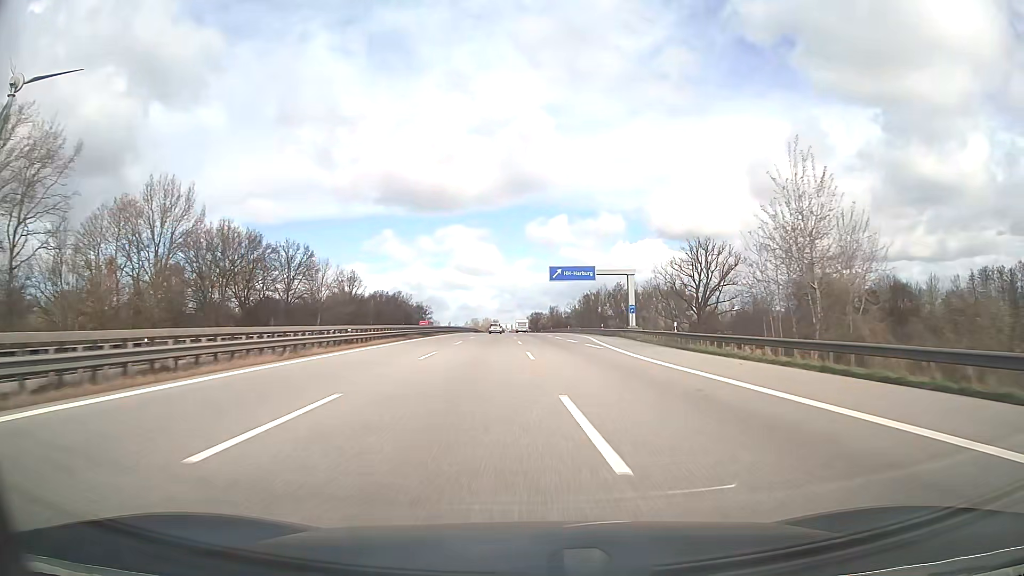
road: motorway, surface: asphalt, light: Day
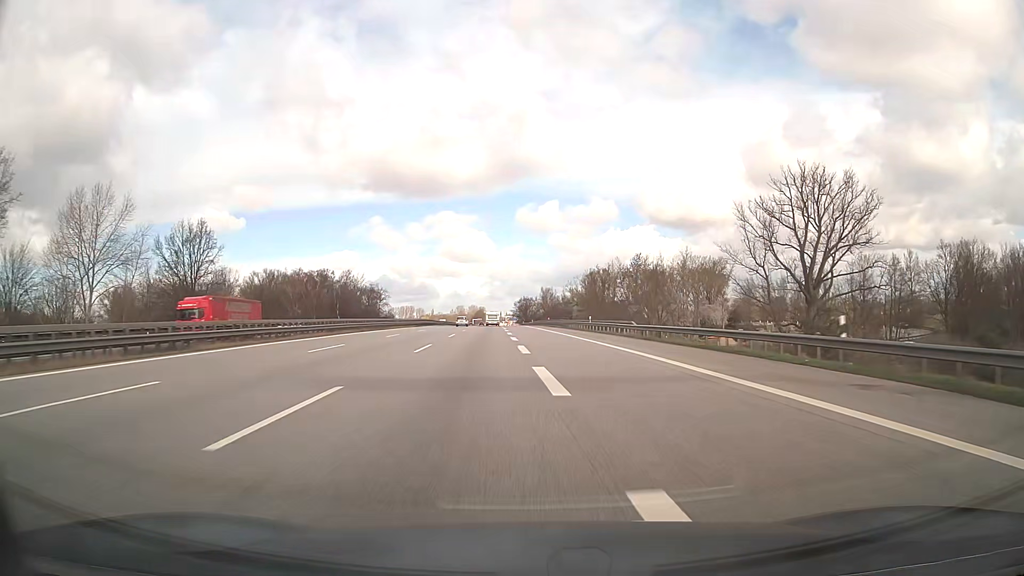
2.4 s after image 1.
(+1.3, +72.1) m; +1°
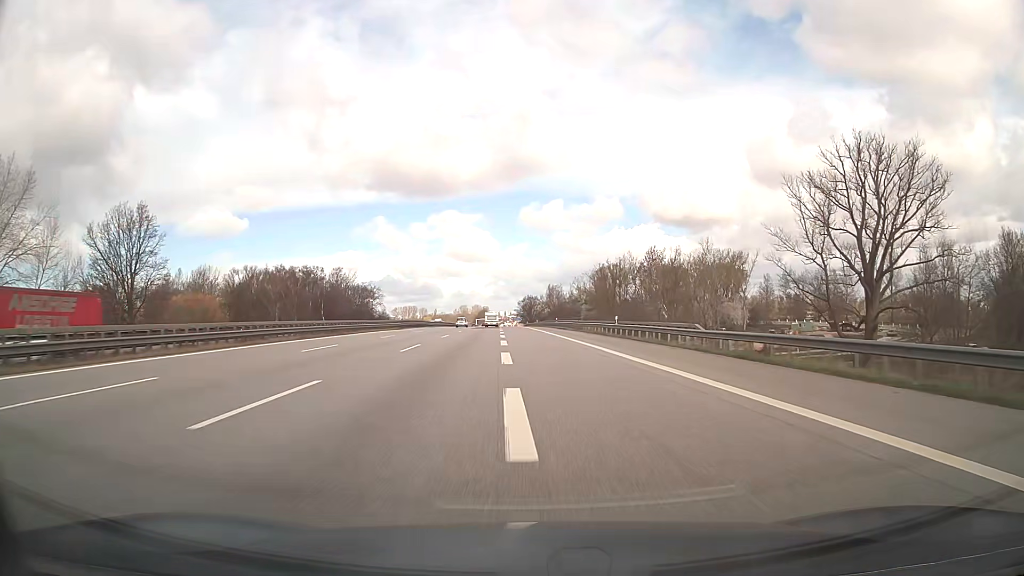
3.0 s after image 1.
(0.0, +16.8) m; 0°
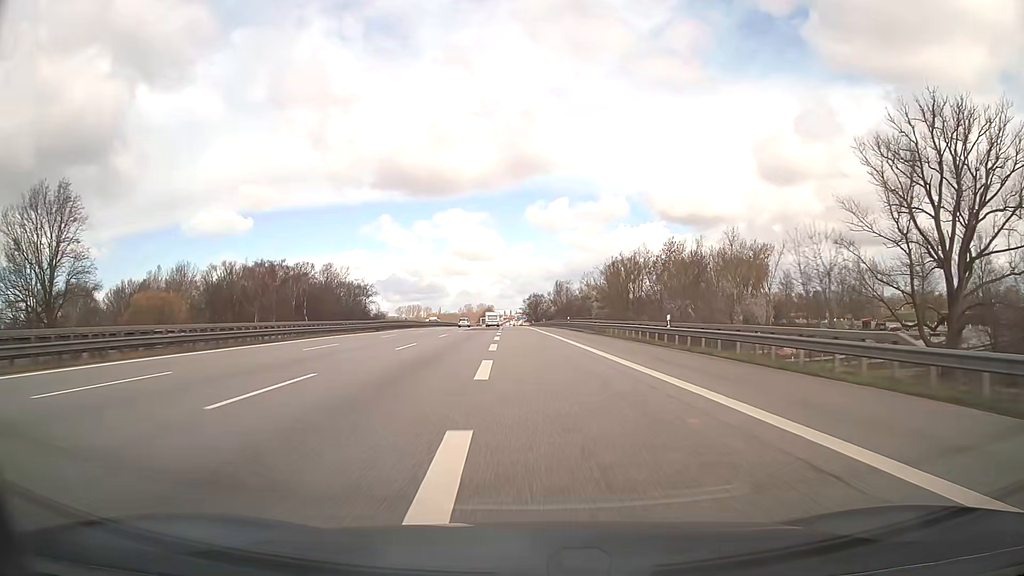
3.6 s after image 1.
(0.0, +16.4) m; 0°
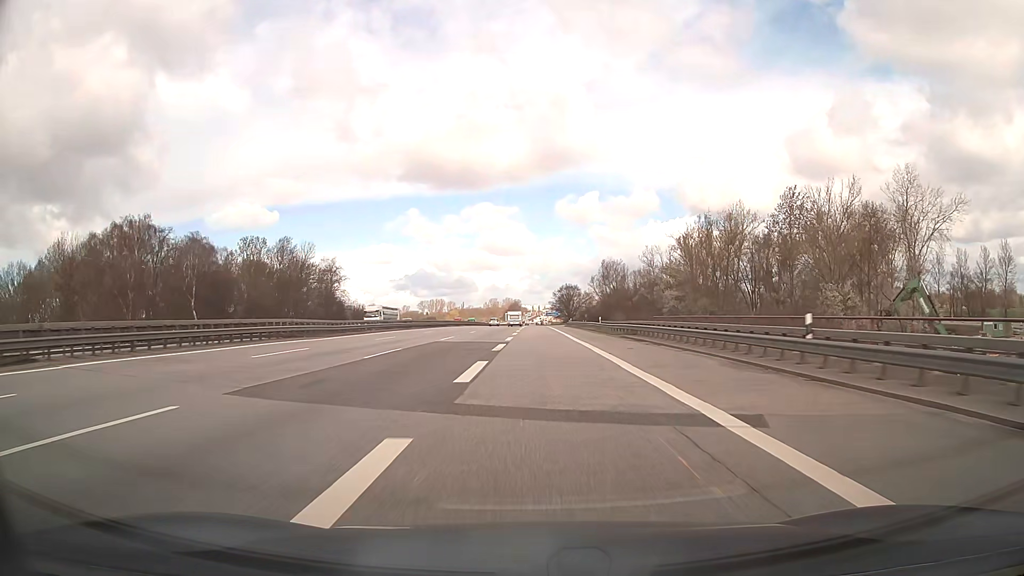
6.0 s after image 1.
(-1.6, +60.7) m; -3°
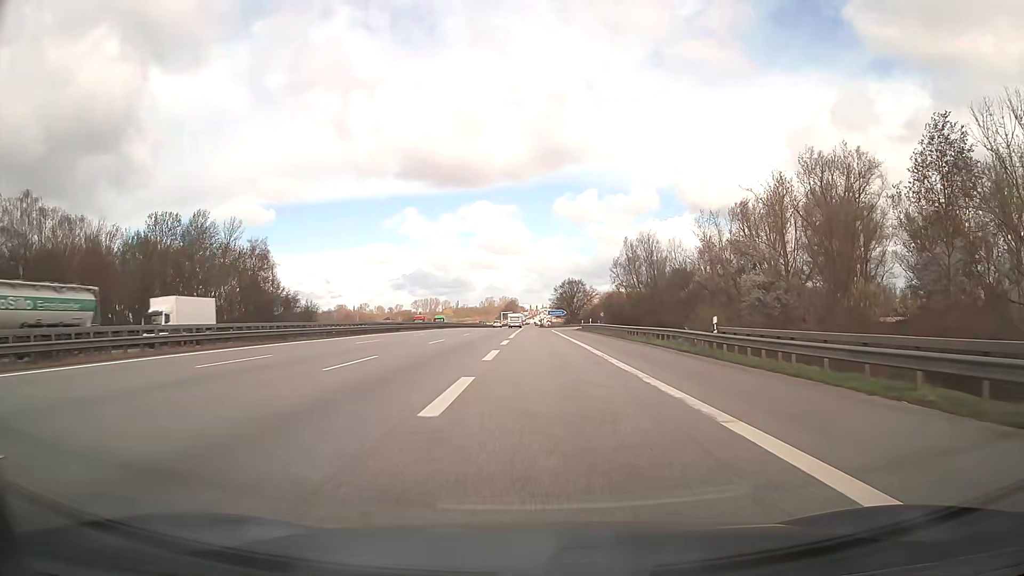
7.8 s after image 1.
(+0.1, +40.3) m; 0°
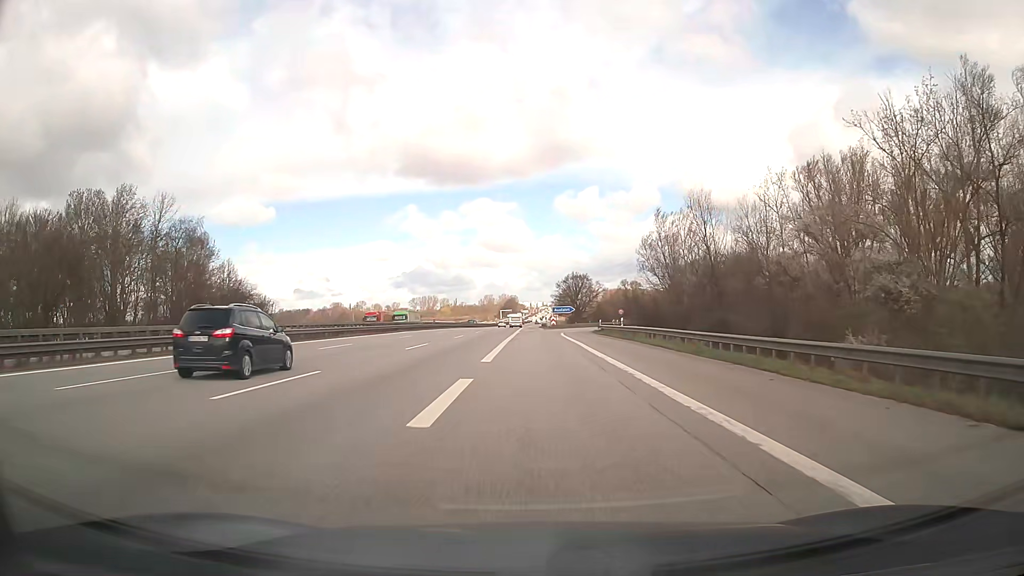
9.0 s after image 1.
(0.0, +24.6) m; 0°
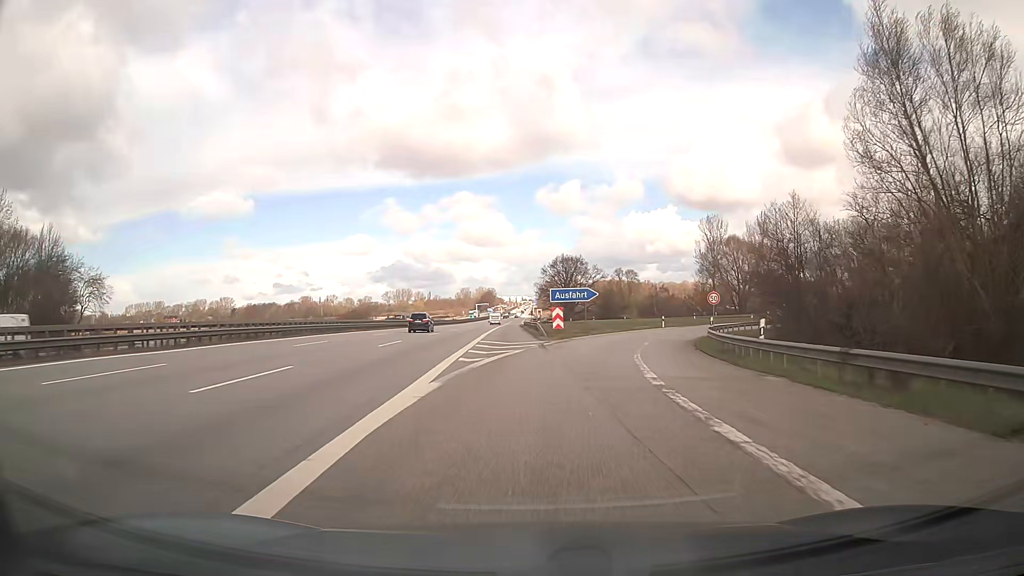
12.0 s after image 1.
(+0.2, +54.0) m; +1°
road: motorway_link
(0, +10) (+1, +20) (+3, +30) (+5, +39) (+9, +49) (+14, +57) (+20, +65) (+28, +71) (+37, +76) (+47, +78) m
